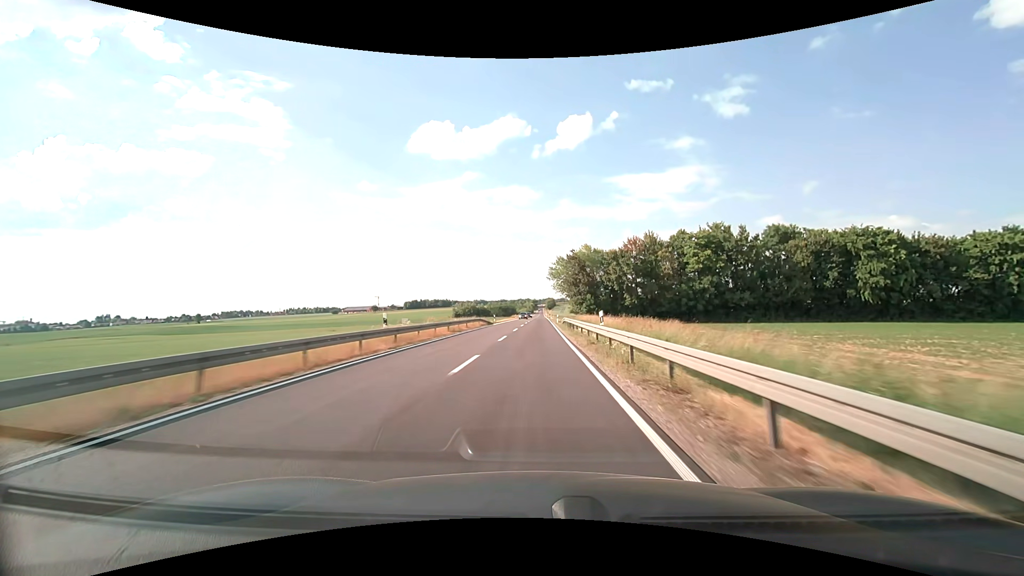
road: secondary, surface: asphalt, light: Day
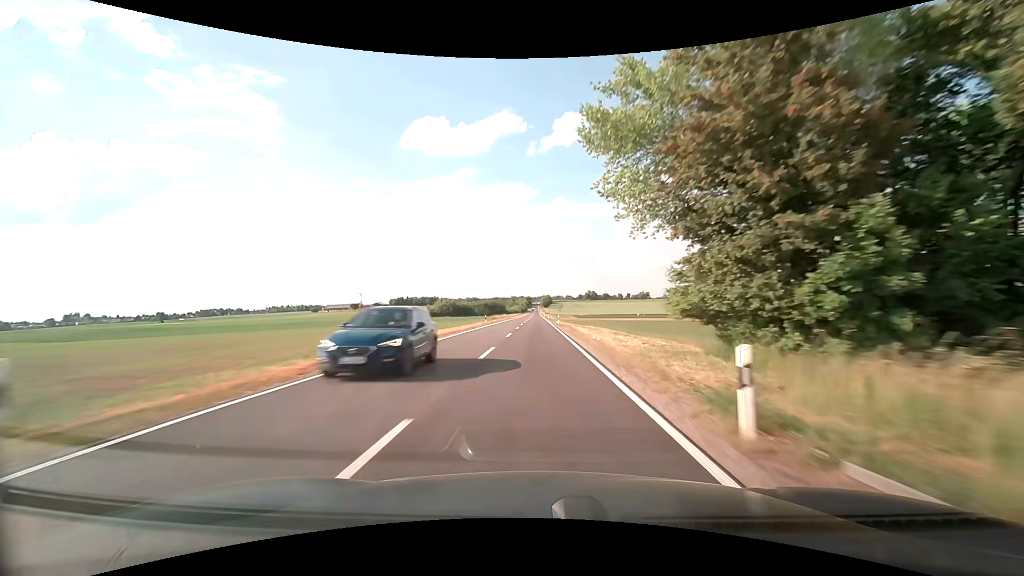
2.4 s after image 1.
(+0.1, +57.0) m; +1°
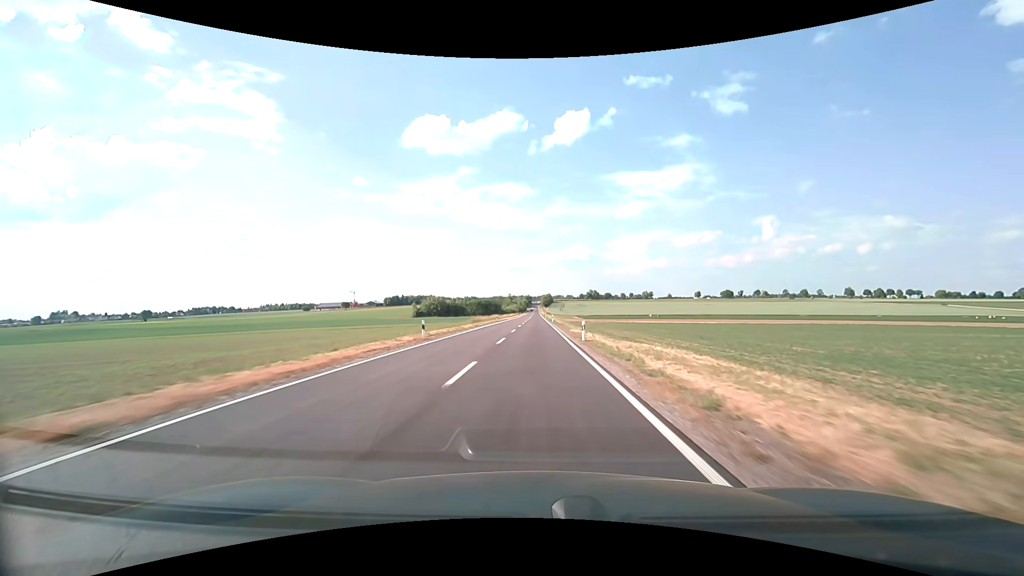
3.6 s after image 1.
(0.0, +29.1) m; 0°
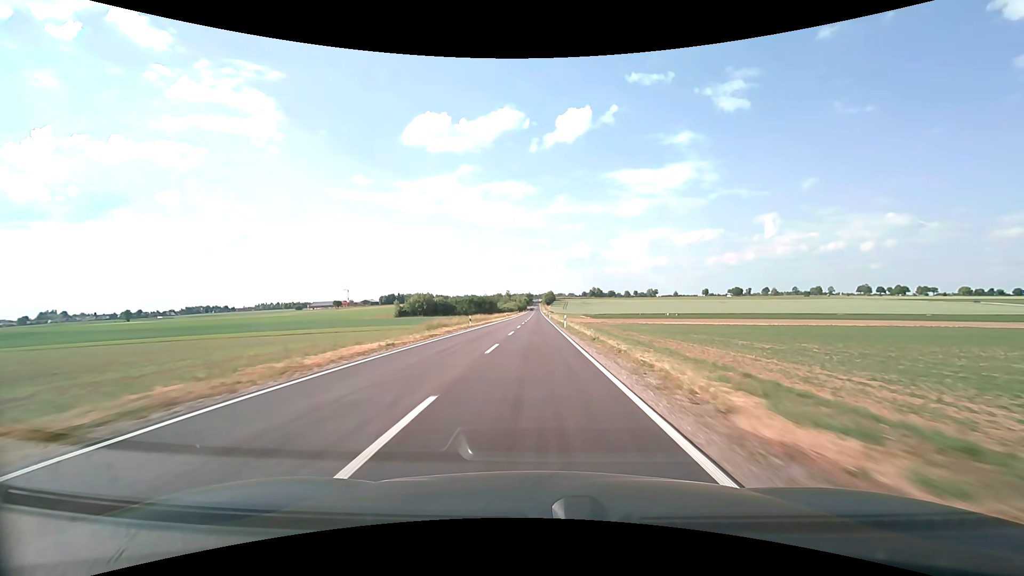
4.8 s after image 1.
(-0.1, +29.6) m; 0°
(0, +10) (0, +20) (0, +30) (0, +40) (0, +50) (0, +60) (0, +70) (0, +80) (0, +90) (0, +100) m
